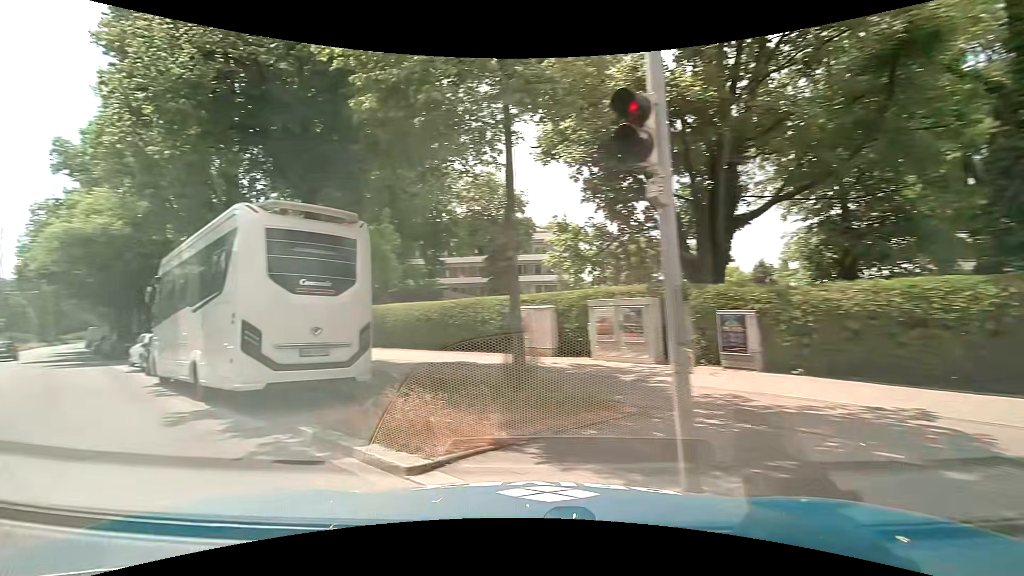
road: secondary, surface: asphalt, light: Day
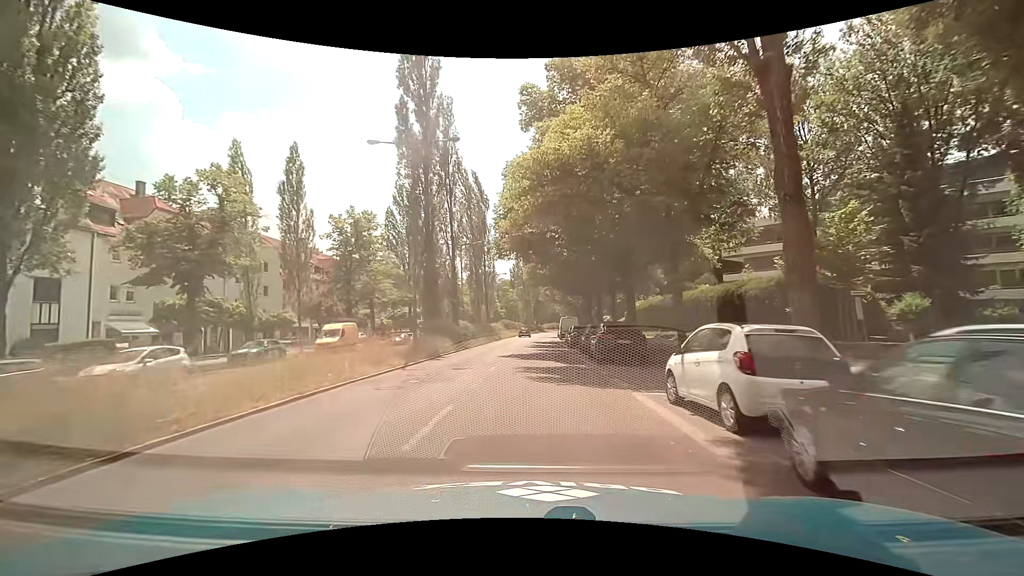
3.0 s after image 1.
(-12.0, +15.9) m; -42°
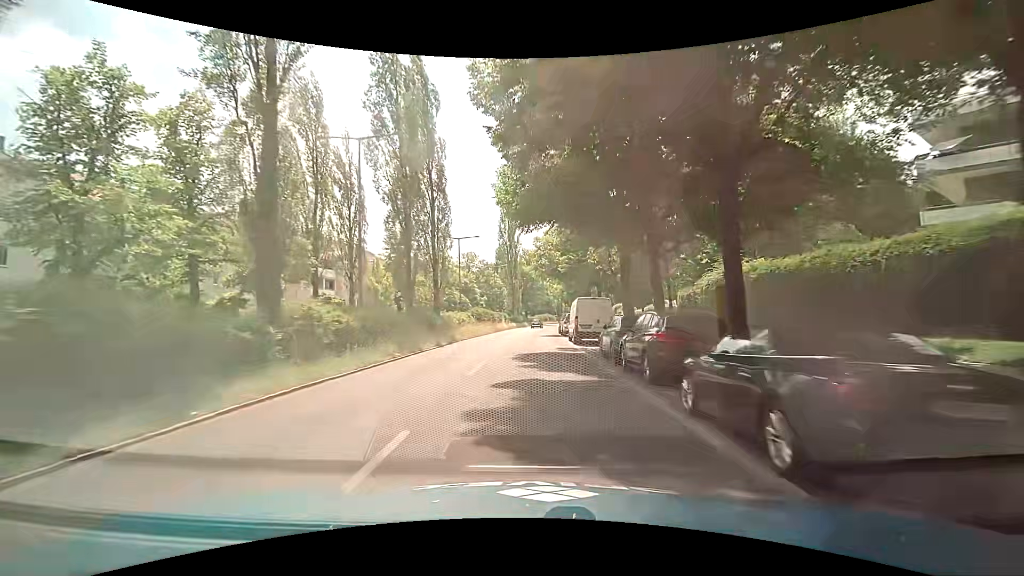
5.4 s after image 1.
(+0.4, +29.9) m; +2°
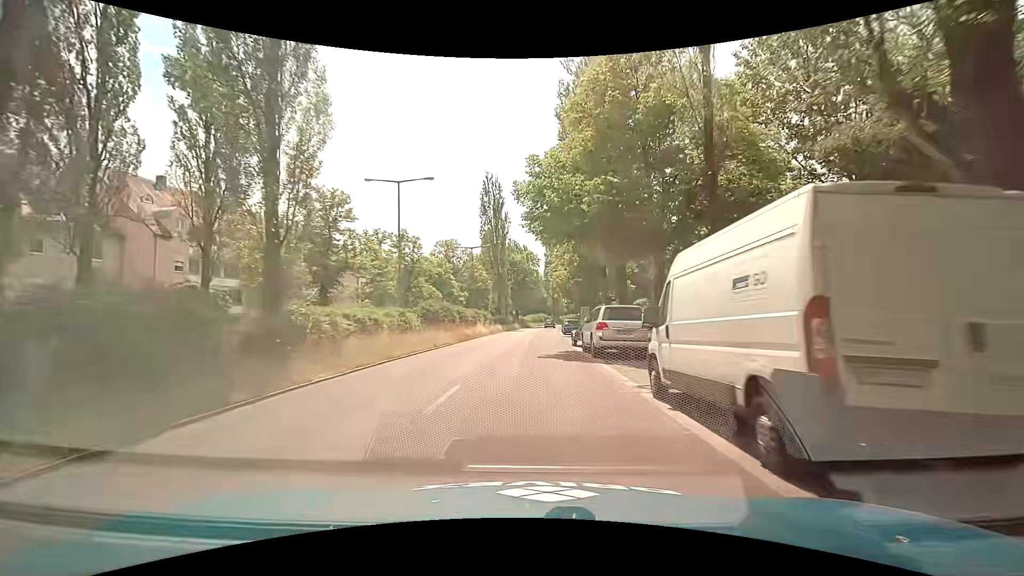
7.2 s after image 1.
(-0.2, +22.8) m; 0°
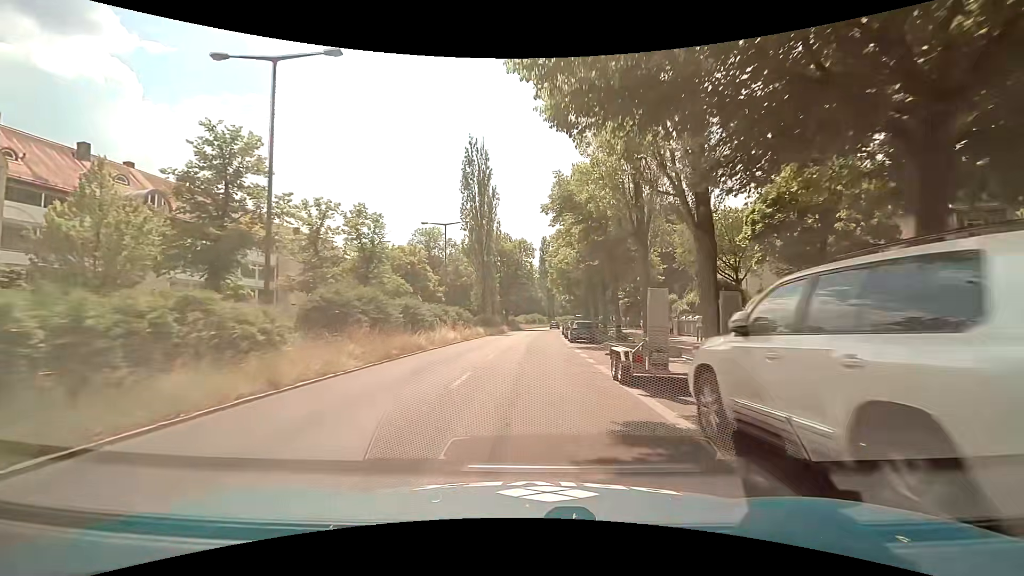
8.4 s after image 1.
(+0.1, +15.2) m; 0°
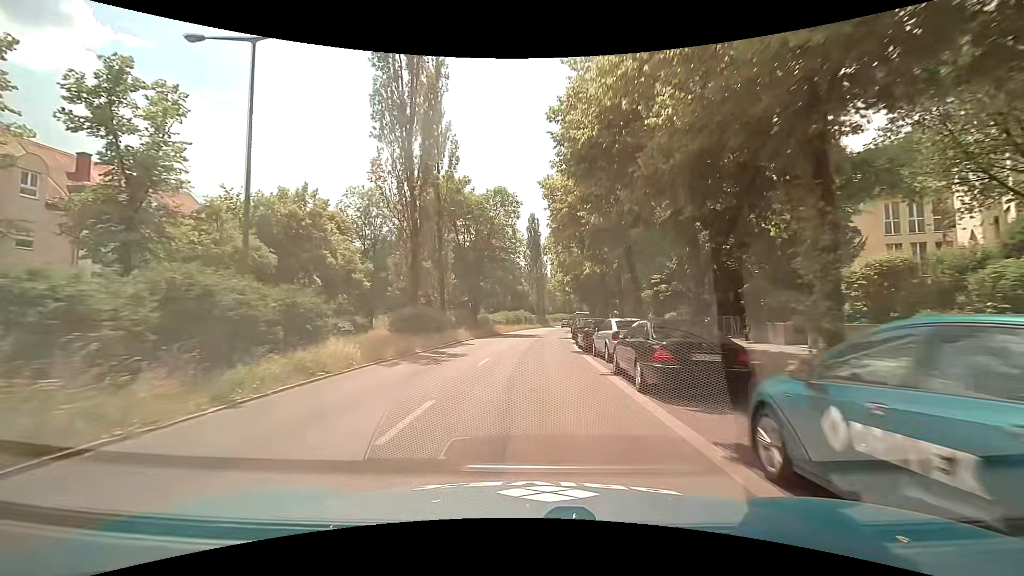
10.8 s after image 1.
(+0.6, +30.6) m; +2°
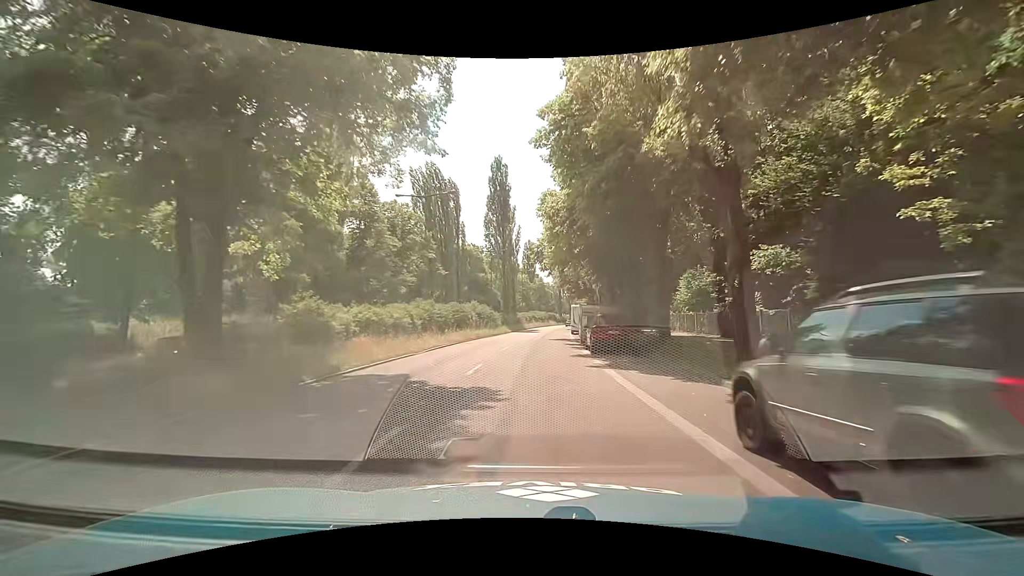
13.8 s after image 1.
(+0.8, +38.1) m; +2°
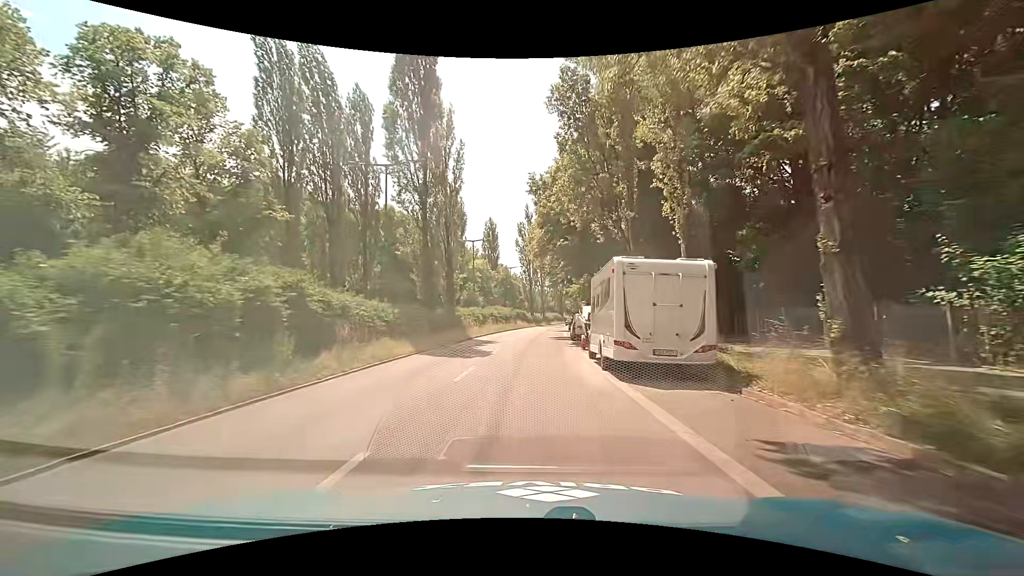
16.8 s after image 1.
(+1.9, +36.8) m; +4°
(0, +10) (0, +20) (+1, +30) (+1, +40) (+2, +50) (+3, +60) (+4, +70) (+5, +80) (+6, +90) (+8, +100) m
